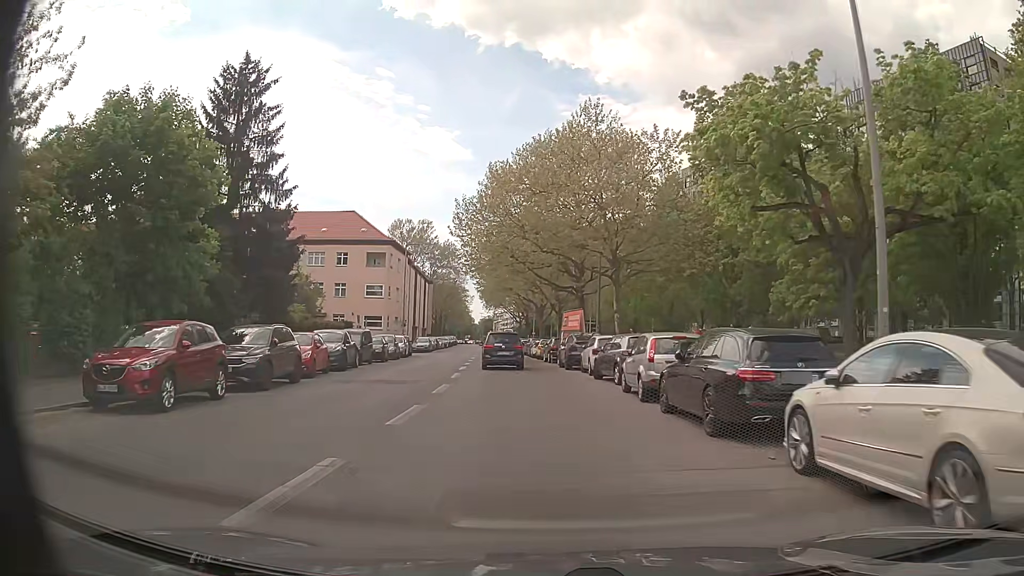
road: tertiary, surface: asphalt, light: Day
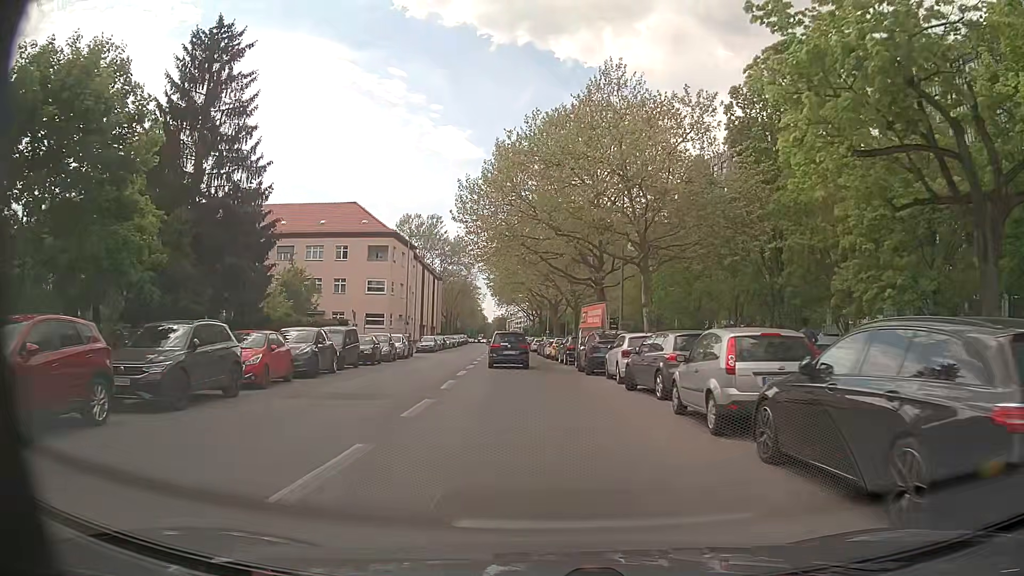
(0.0, +5.1) m; -2°
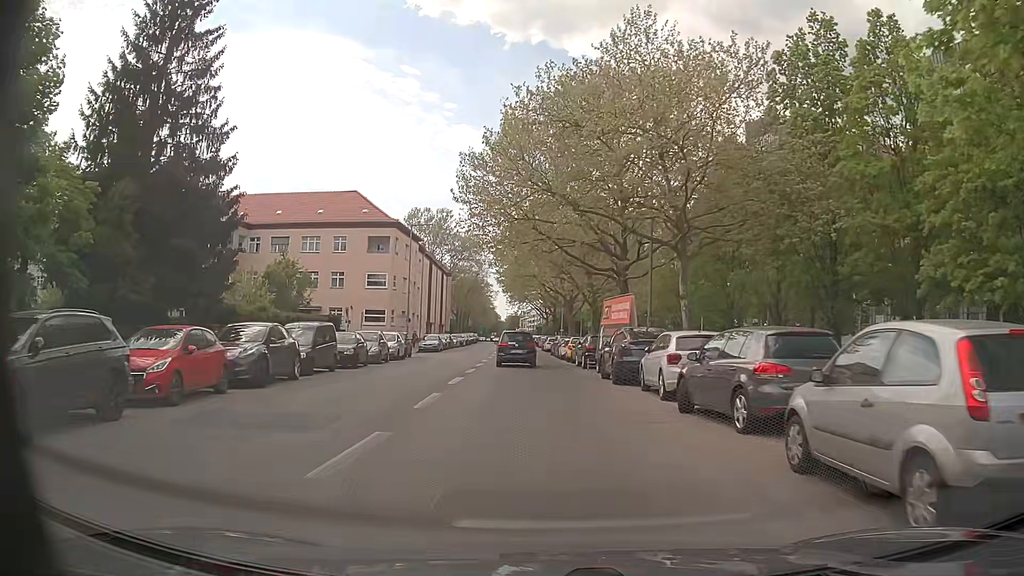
(0.0, +5.2) m; 0°
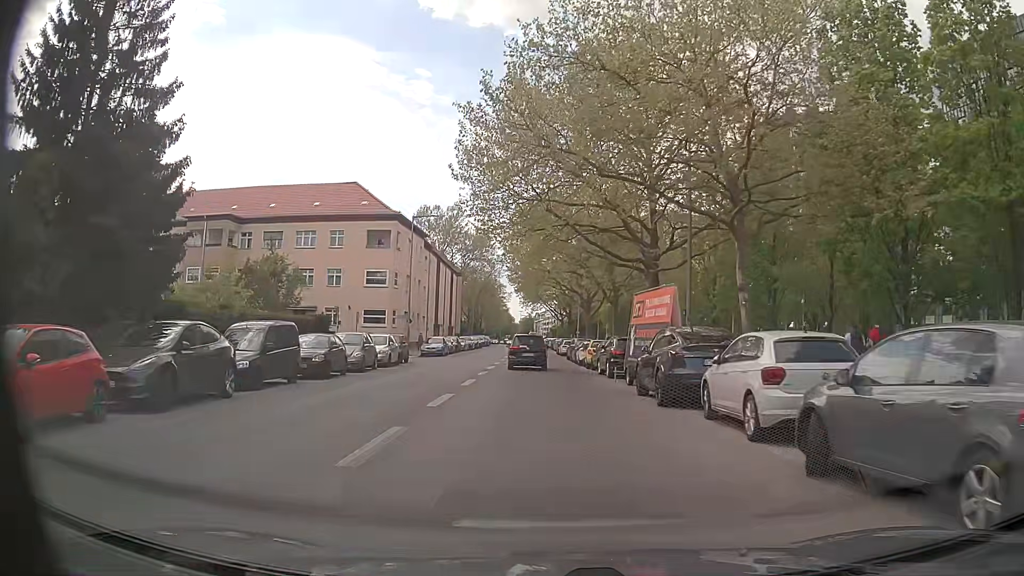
(-0.1, +5.4) m; -2°
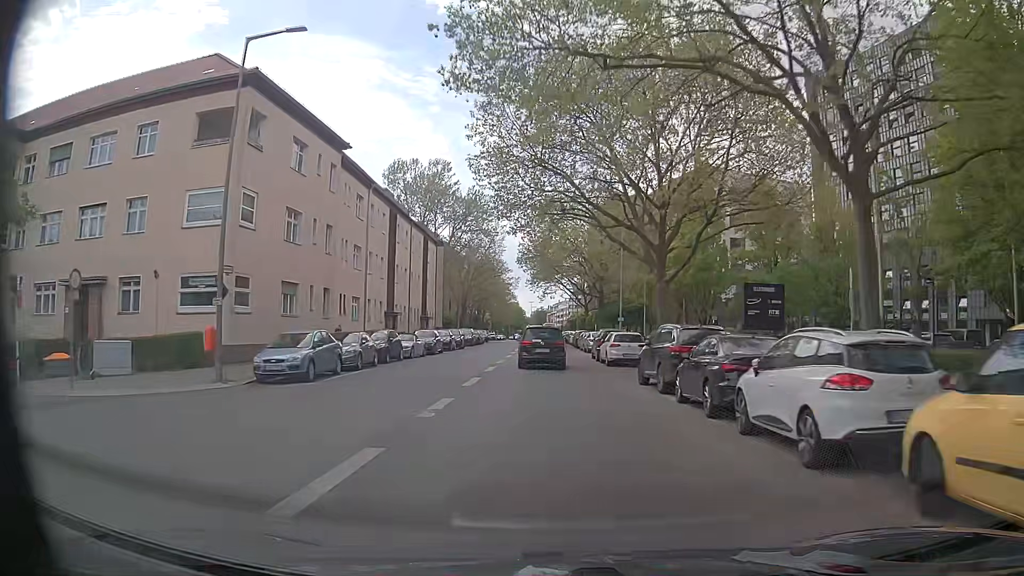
(-0.7, +33.2) m; 0°
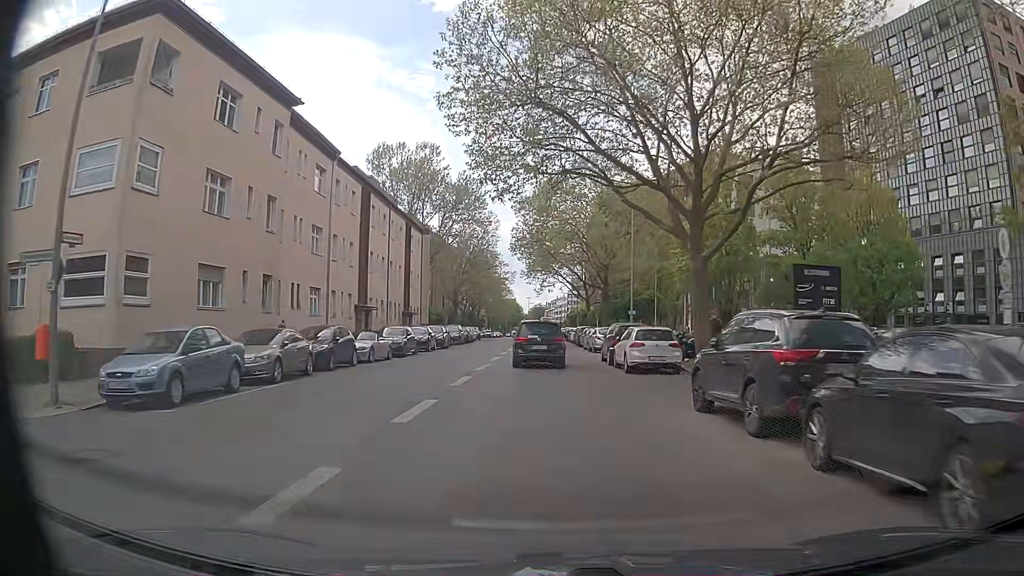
(-0.2, +7.5) m; -1°
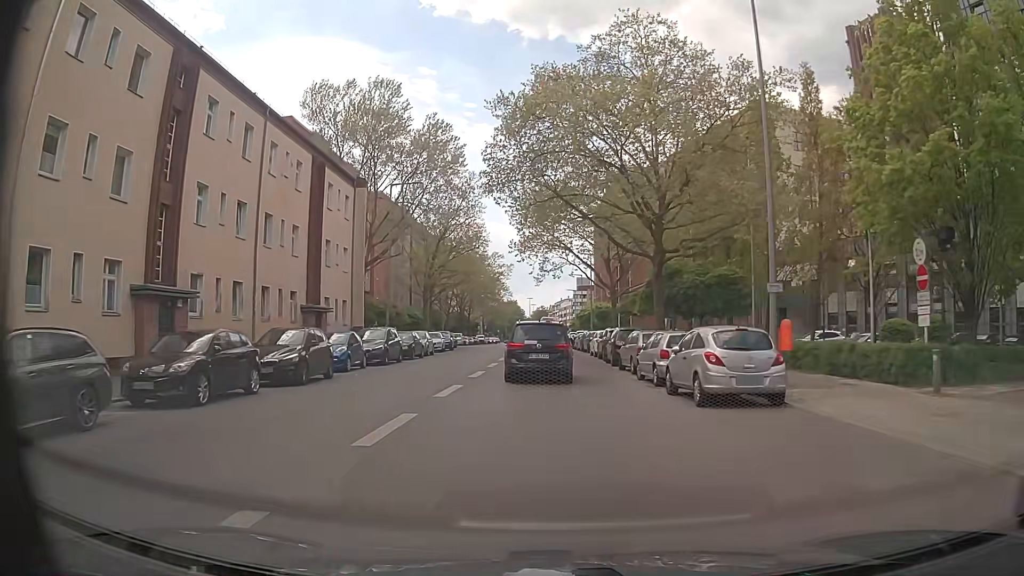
(0.0, +25.5) m; -1°
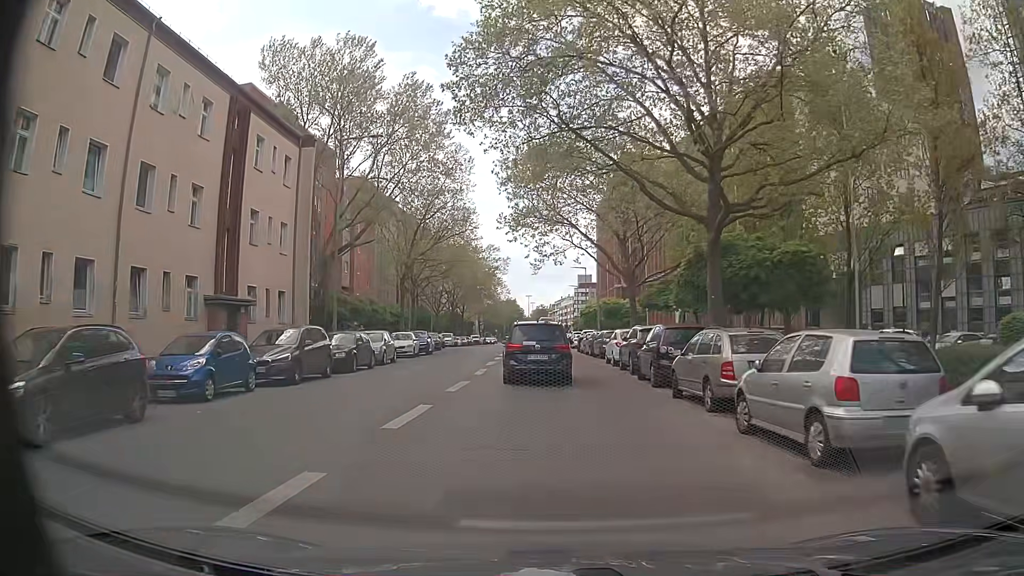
(+0.2, +10.5) m; +2°
(0, +10) (0, +20) (0, +30) (0, +40) (0, +50) (0, +60) (0, +70) (0, +80) (0, +90) (0, +100) m
